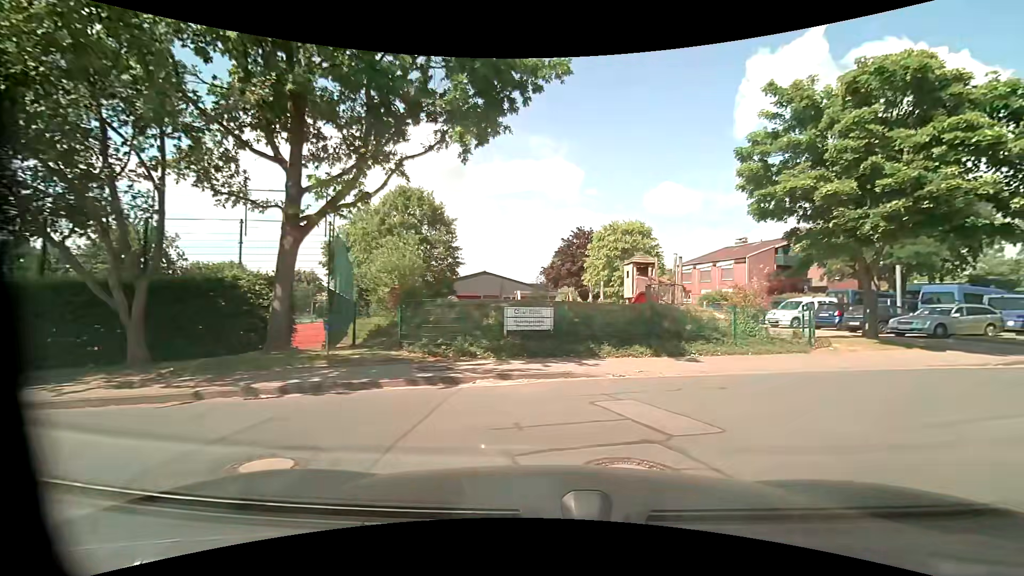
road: residential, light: Day
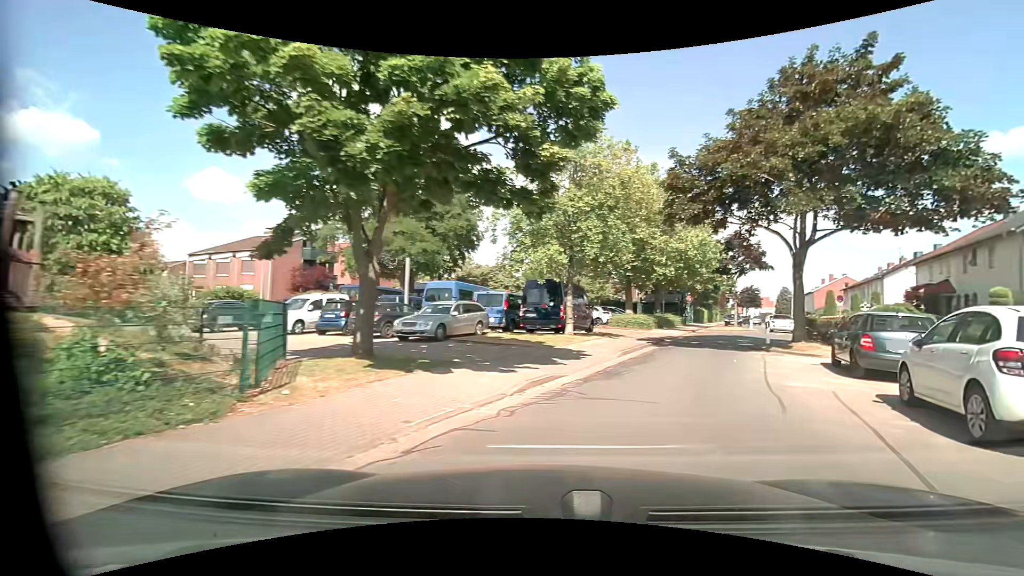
(+4.4, +8.6) m; +51°
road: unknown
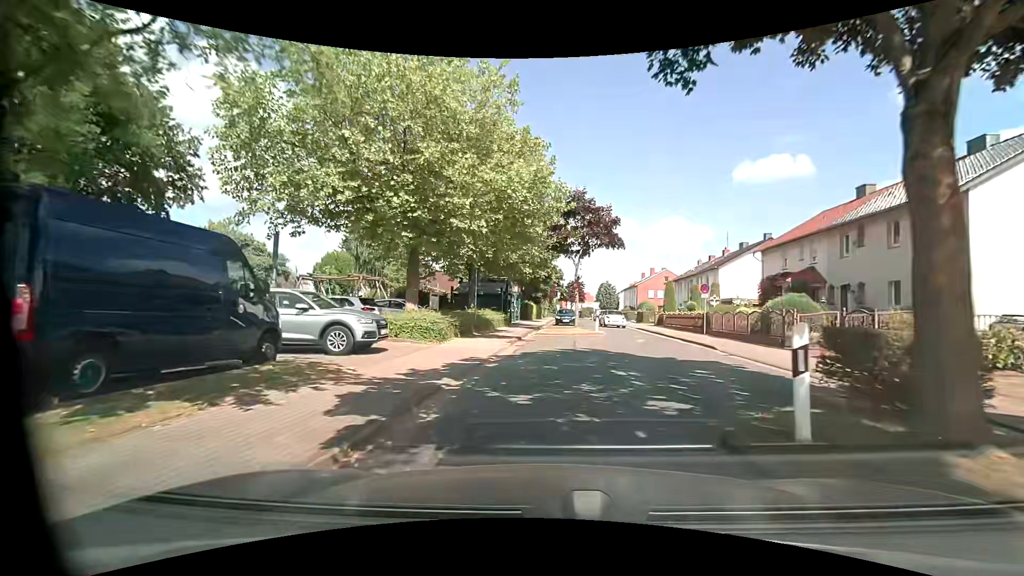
(+4.2, +15.6) m; +20°
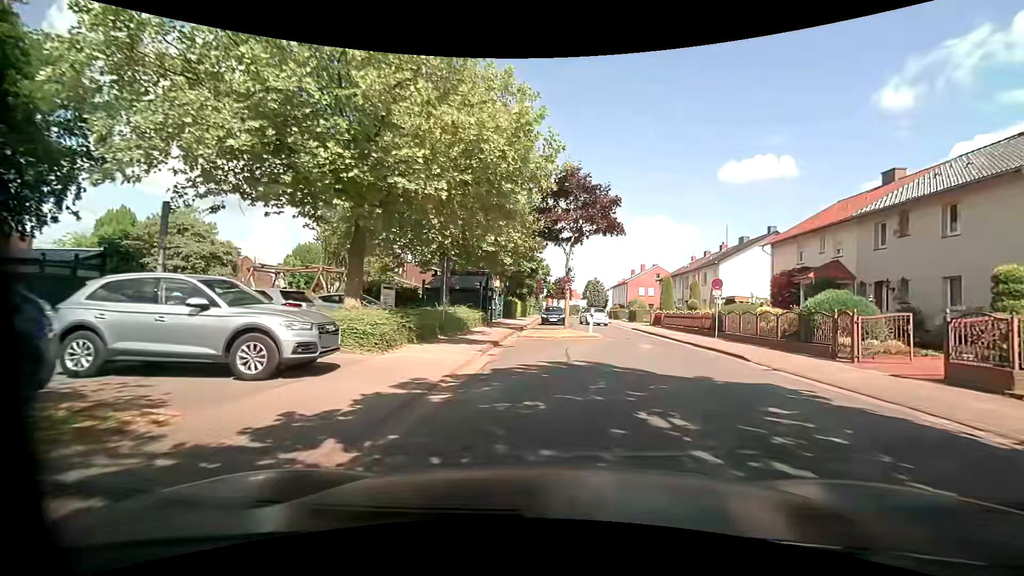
(0.0, +4.5) m; +4°
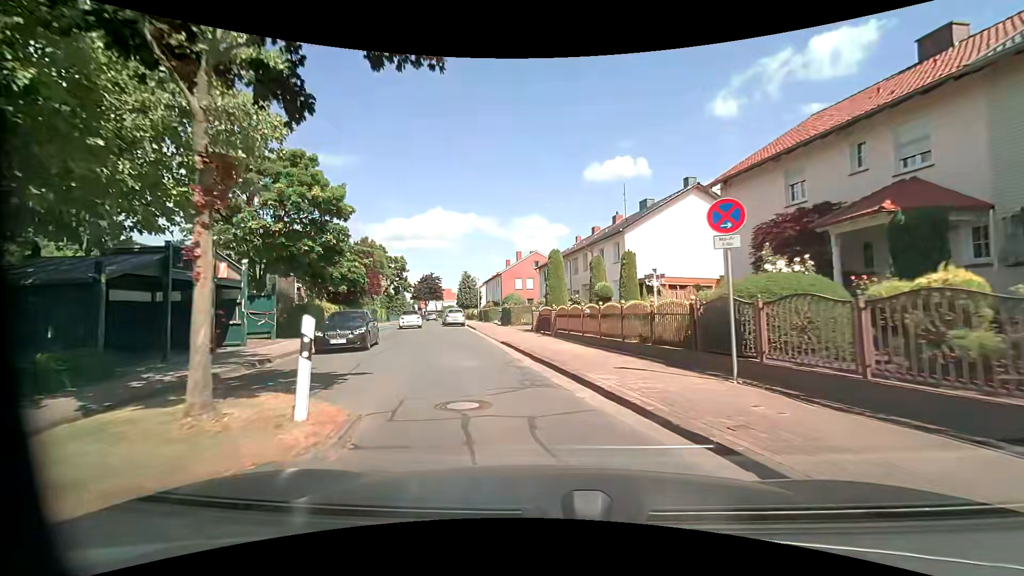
(+2.5, +17.7) m; +12°
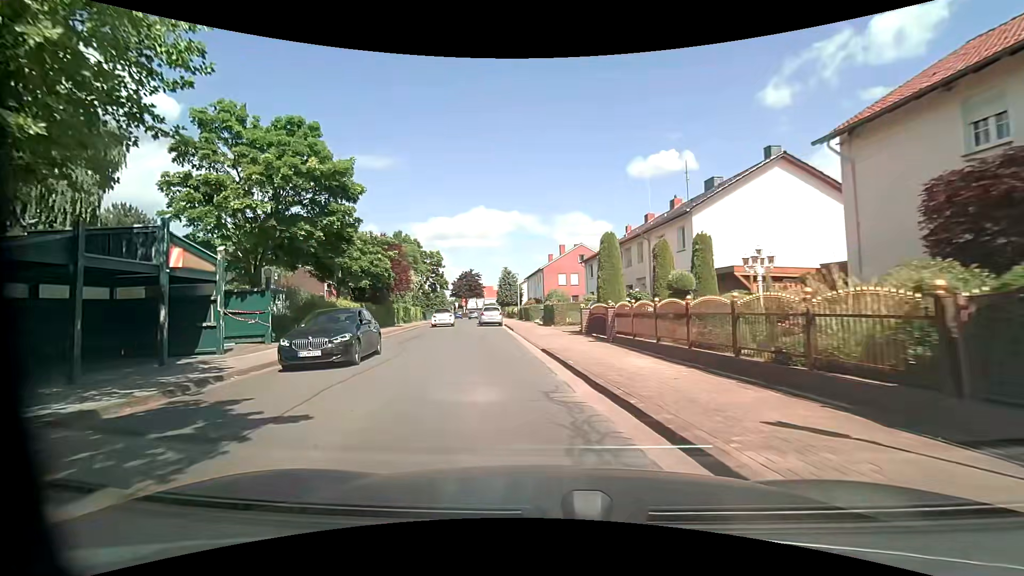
(-0.1, +4.8) m; -4°
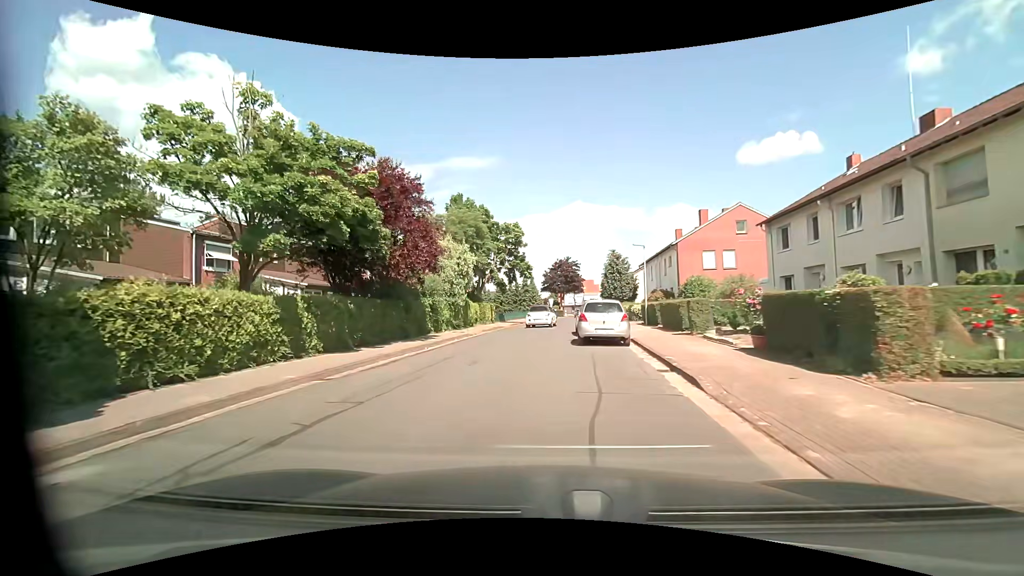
(-2.4, +20.3) m; -11°
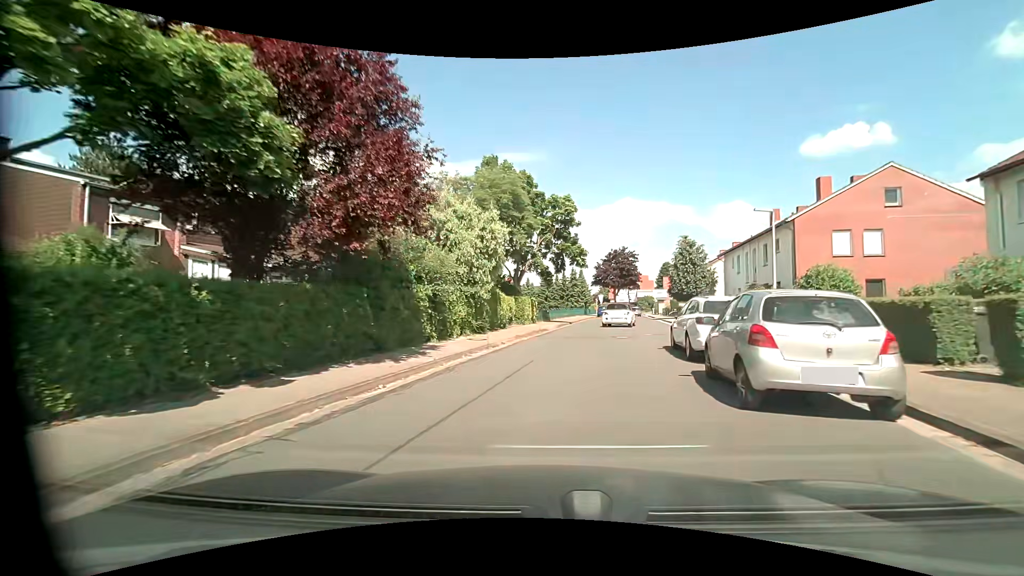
(-0.6, +9.9) m; -6°
(0, +10) (+2, +20) (+4, +30) (+6, +39) (+9, +49) (+11, +59) (+12, +69) (+14, +79) (+13, +89) (+13, +99) m
